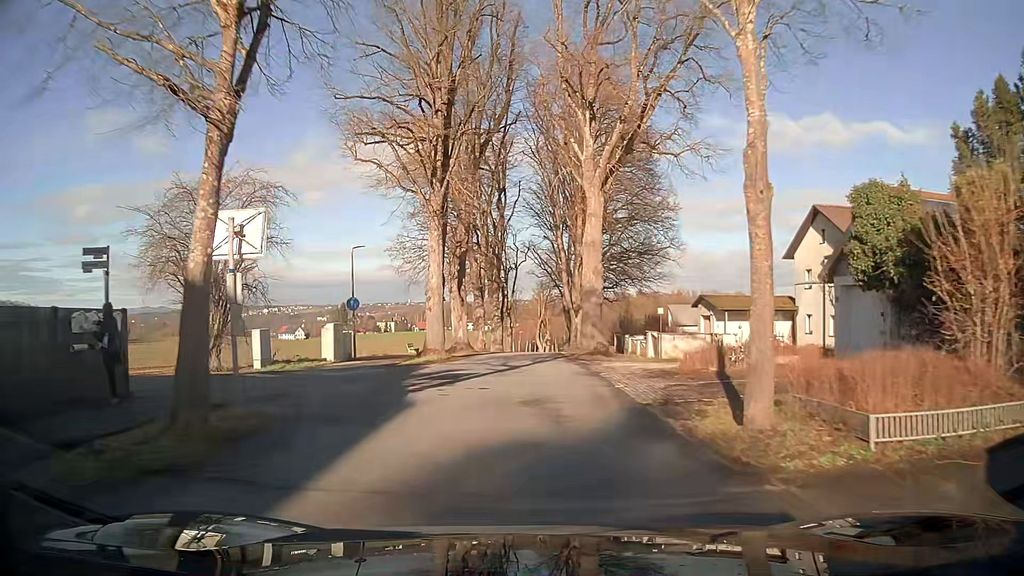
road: secondary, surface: asphalt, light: Day
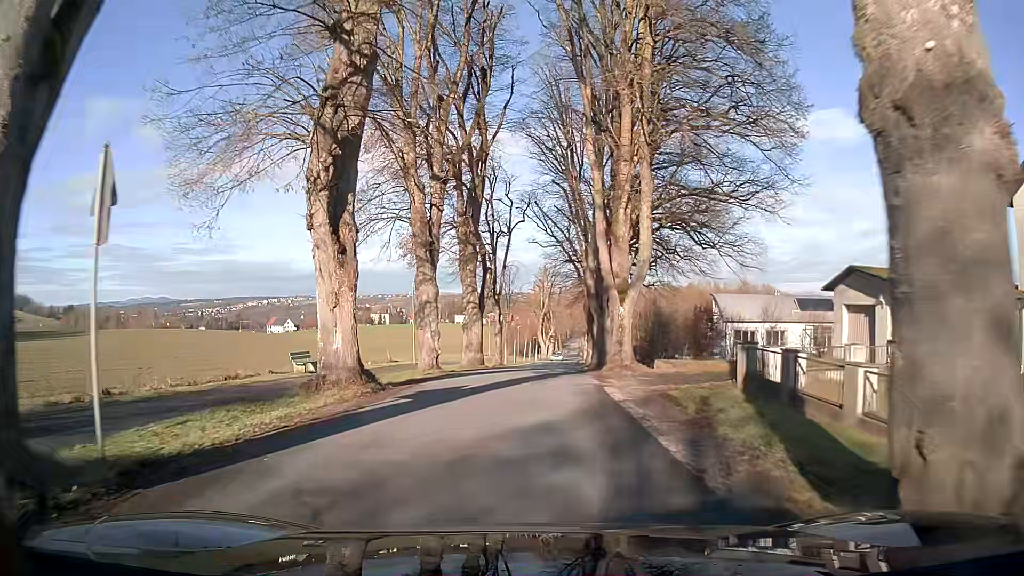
(-0.1, +23.7) m; 0°
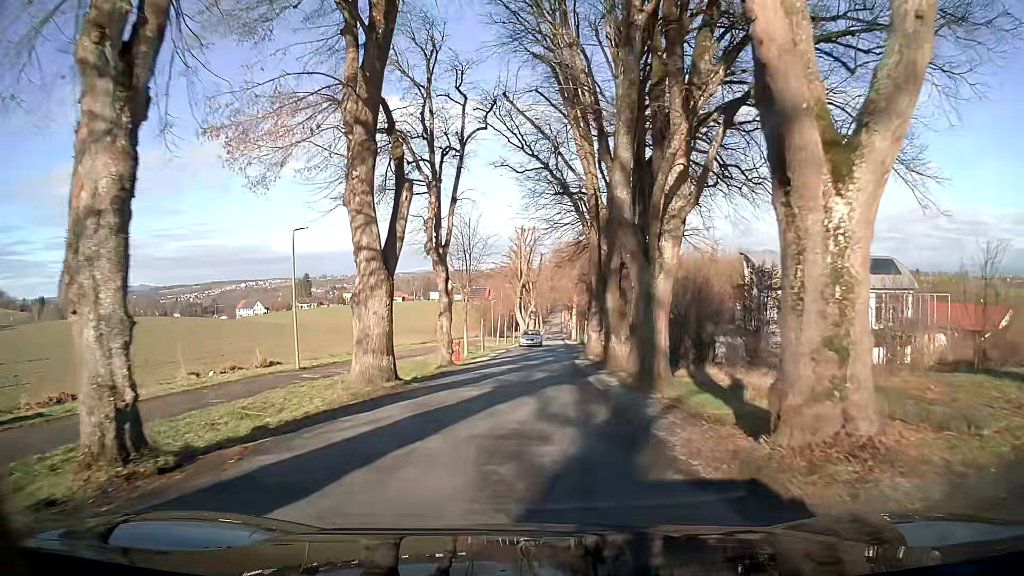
(+0.4, +17.9) m; +3°
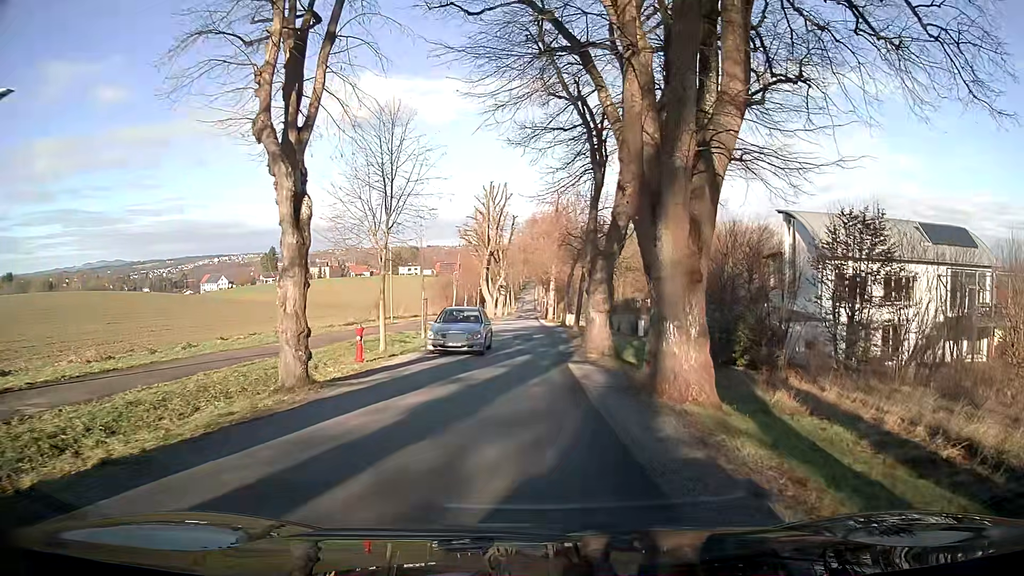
(+0.1, +14.0) m; +3°
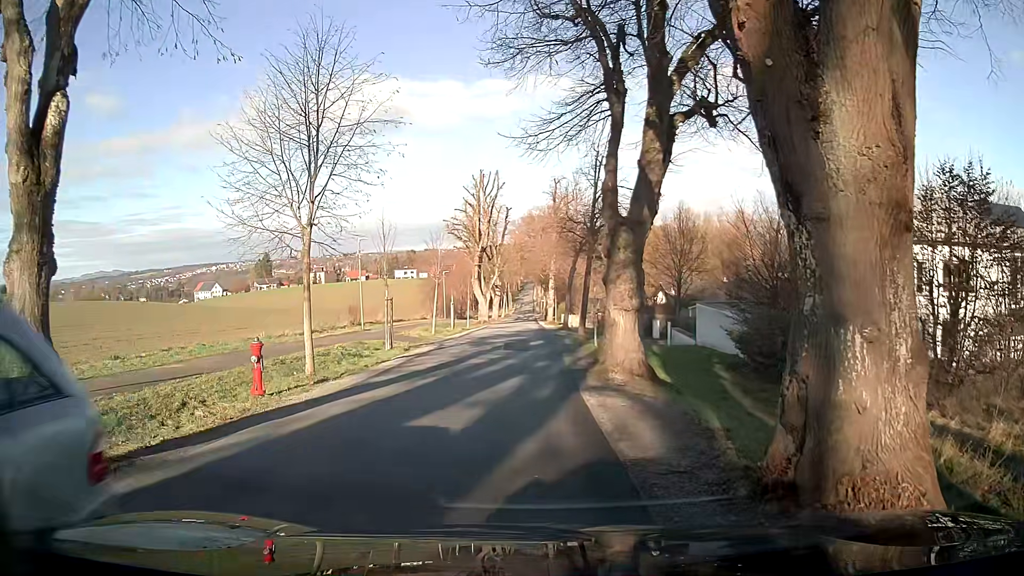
(+0.1, +6.5) m; -2°
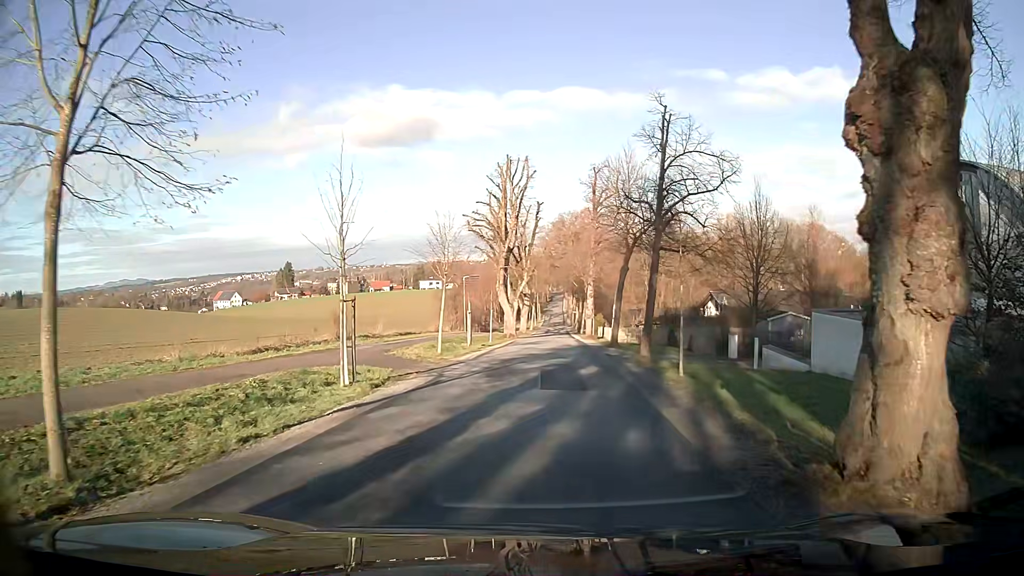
(-0.5, +10.3) m; -1°
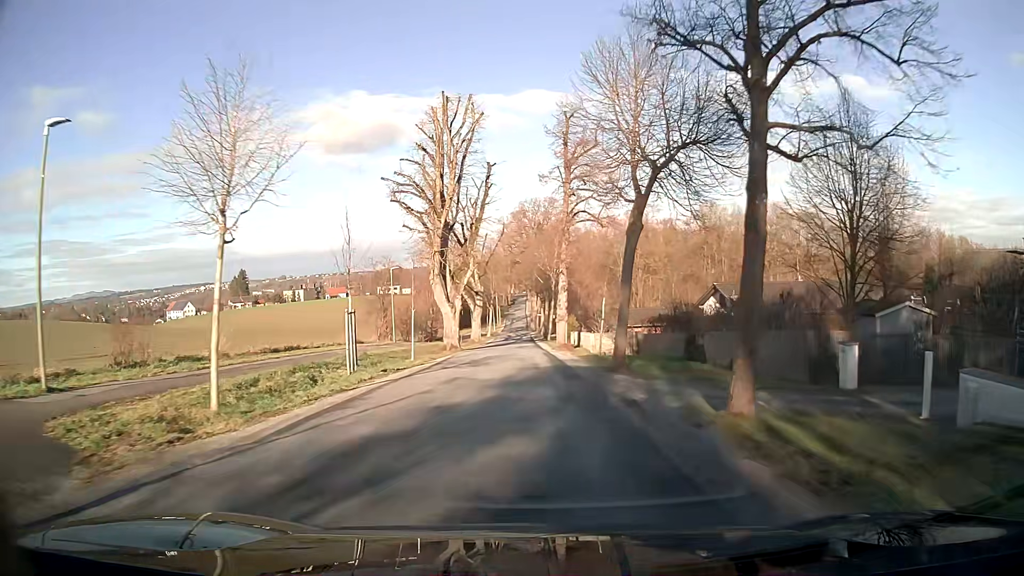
(+0.4, +16.4) m; +2°
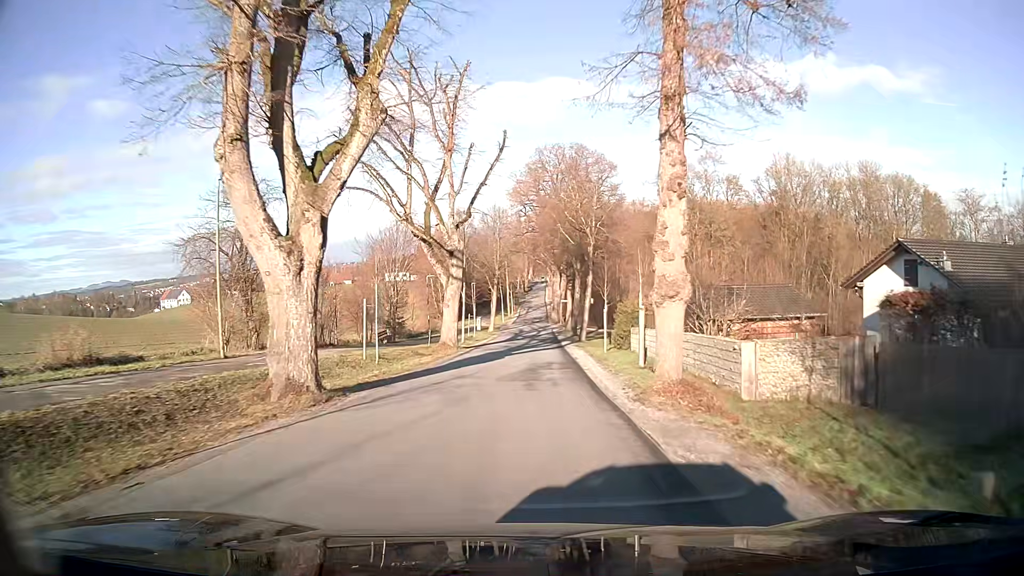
(-0.5, +28.1) m; -2°
(0, +10) (0, +20) (0, +30) (0, +40) (0, +50) (0, +60) (0, +70) (0, +80) (0, +90) (0, +100) m
